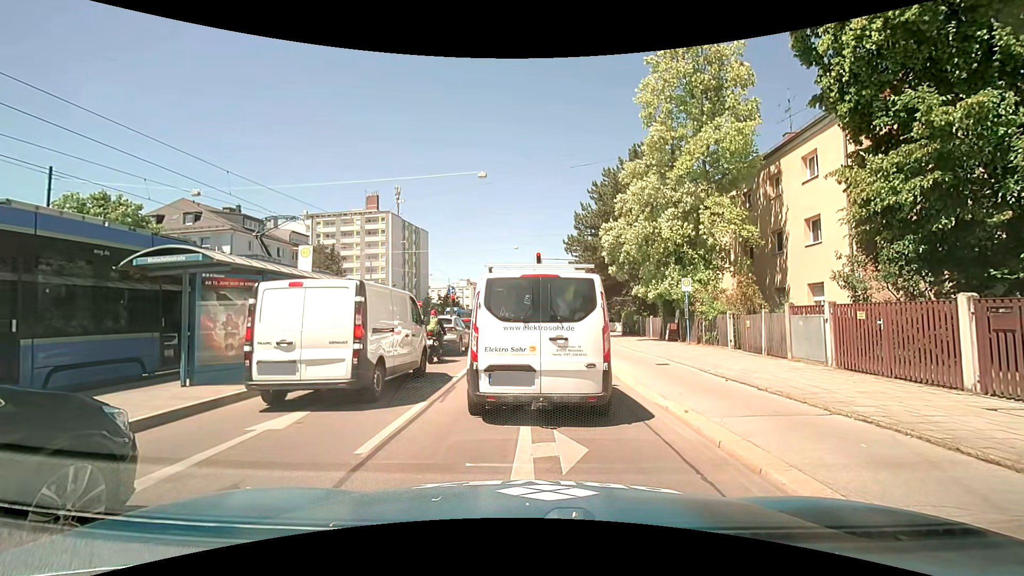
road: primary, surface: asphalt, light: Day
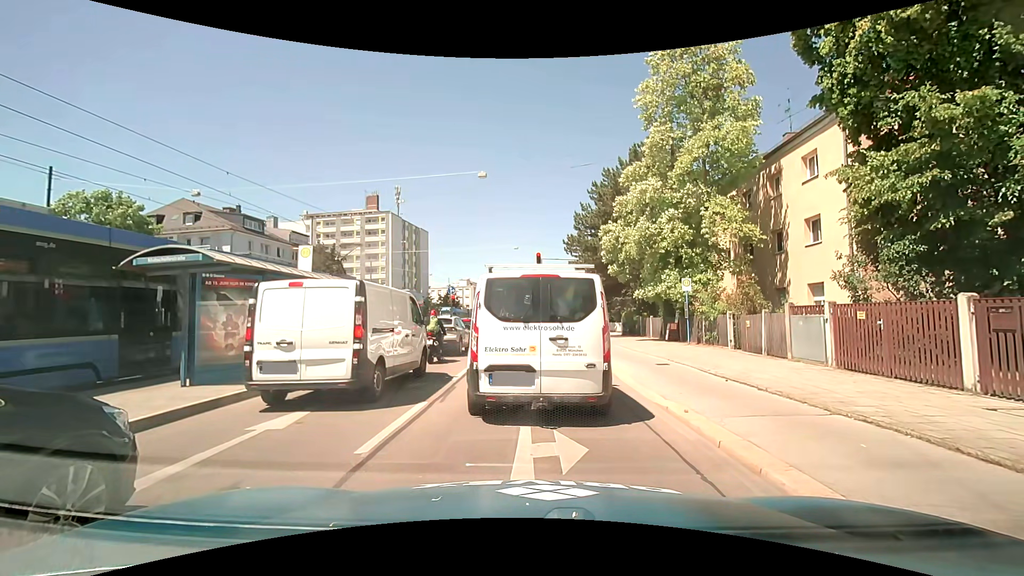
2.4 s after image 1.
(0.0, 0.0) m; 0°
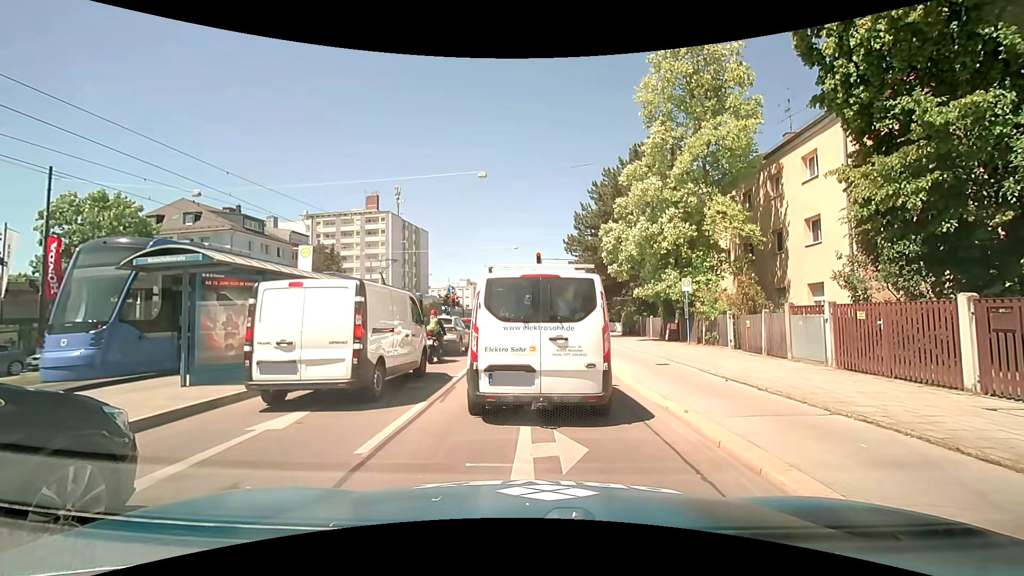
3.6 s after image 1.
(0.0, 0.0) m; 0°
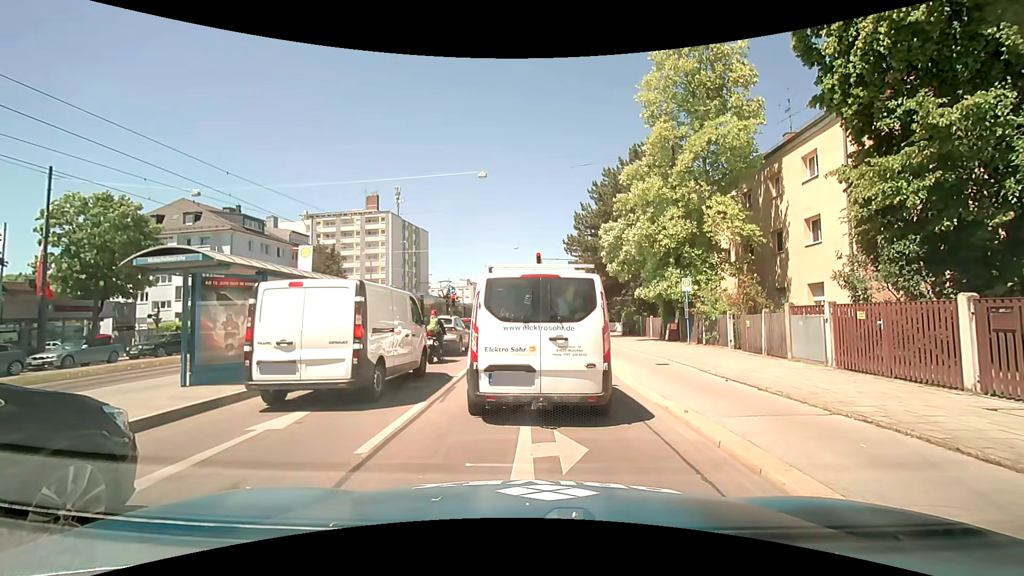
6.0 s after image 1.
(0.0, 0.0) m; 0°
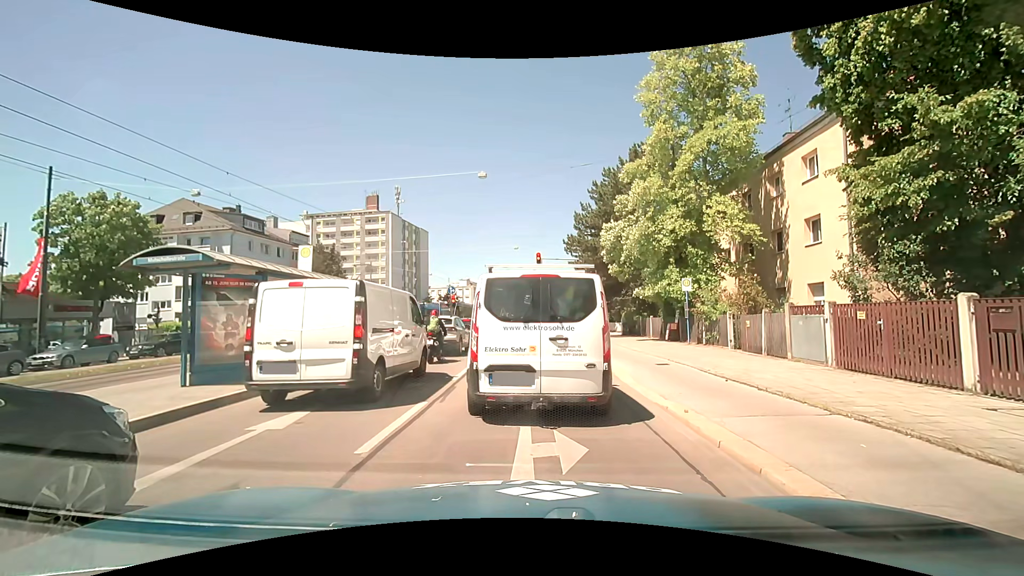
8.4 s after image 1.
(0.0, 0.0) m; 0°
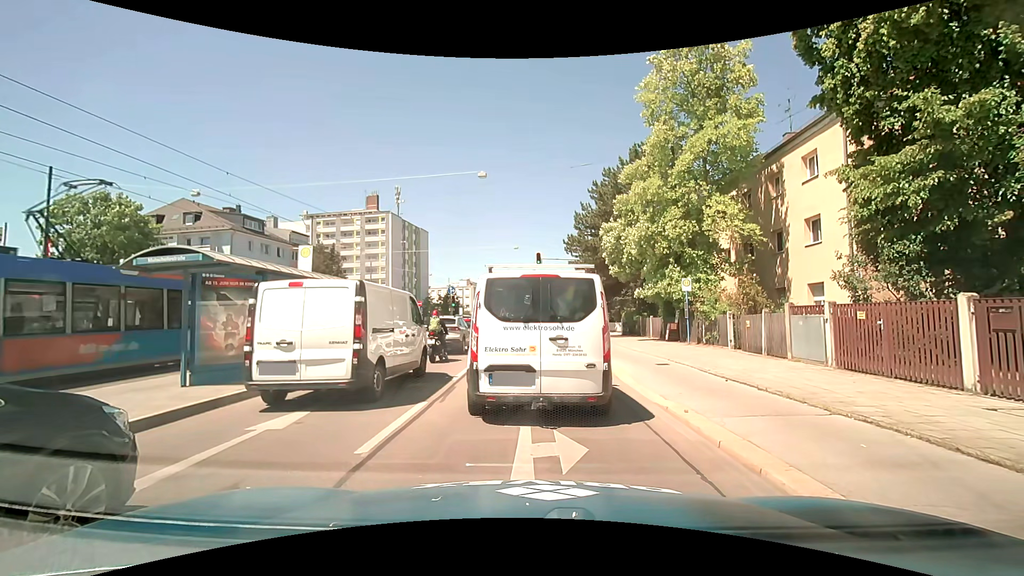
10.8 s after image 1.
(0.0, 0.0) m; 0°
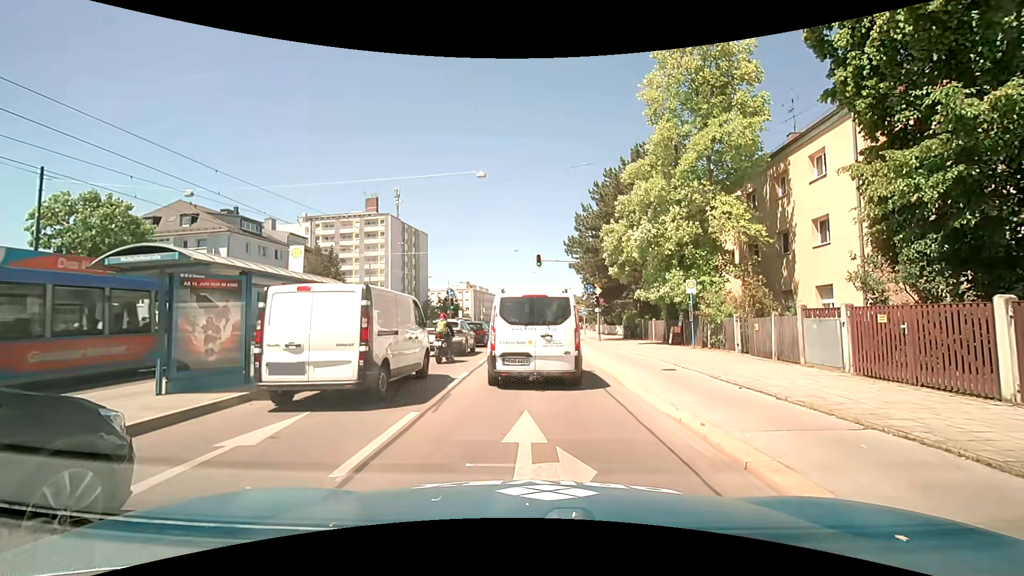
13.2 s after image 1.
(0.0, +0.6) m; 0°
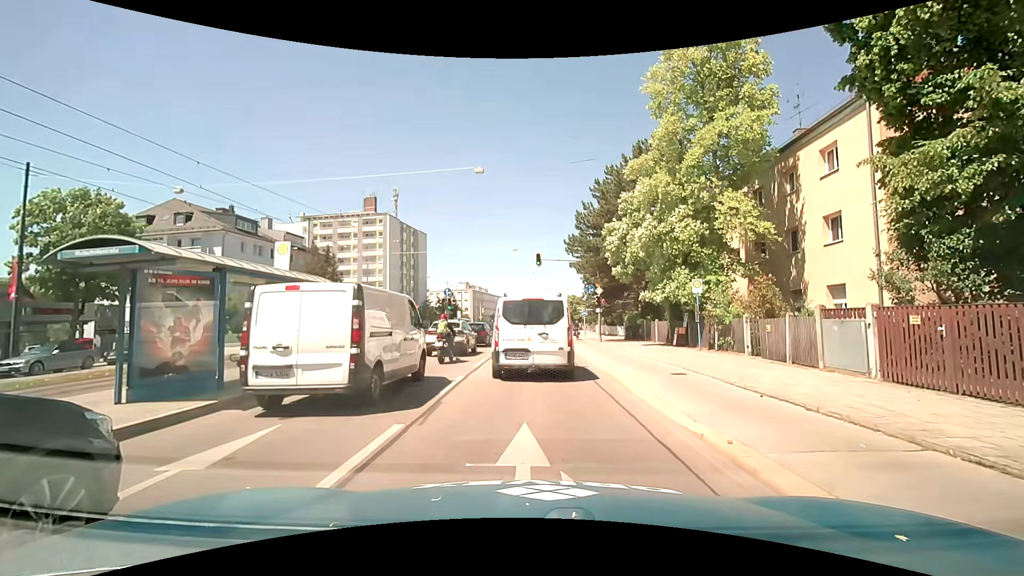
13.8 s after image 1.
(0.0, +0.9) m; -2°
(0, +10) (+1, +20) (+1, +30) (+2, +40) (+2, +50) (+3, +60) (+3, +70) (+4, +80) (+6, +90) (+7, +100) m
